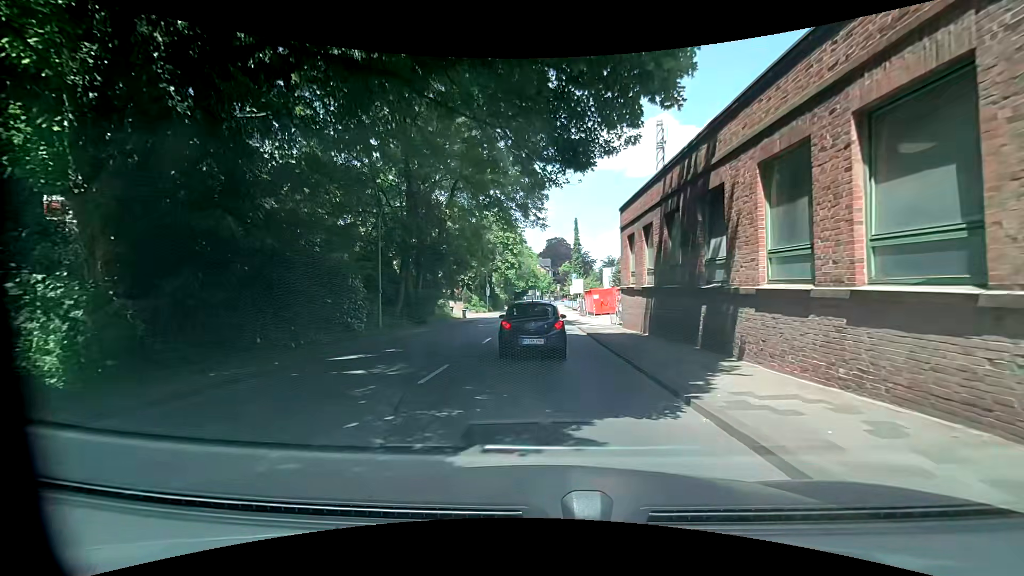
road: primary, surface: asphalt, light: Day
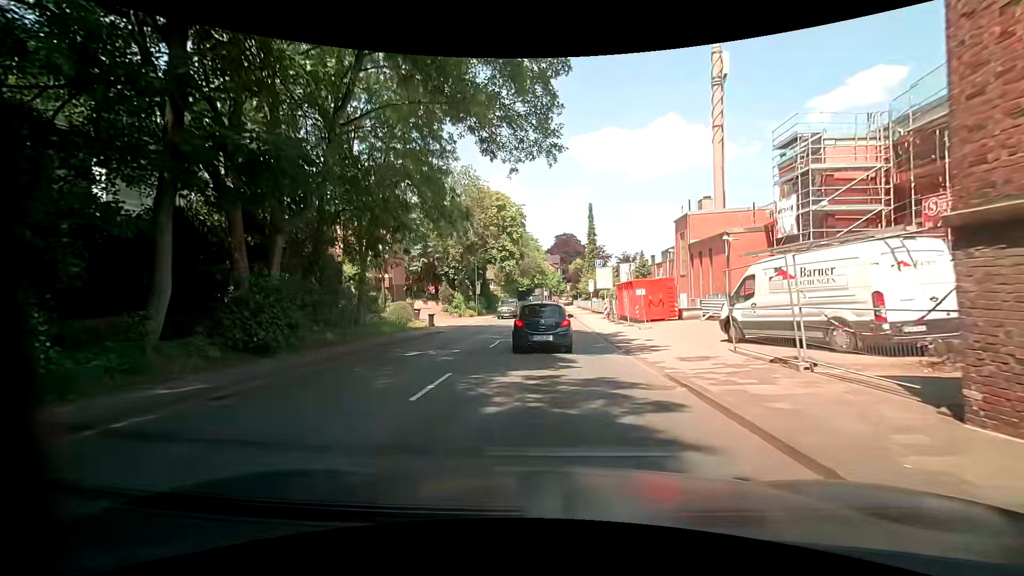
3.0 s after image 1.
(0.0, +19.3) m; -2°
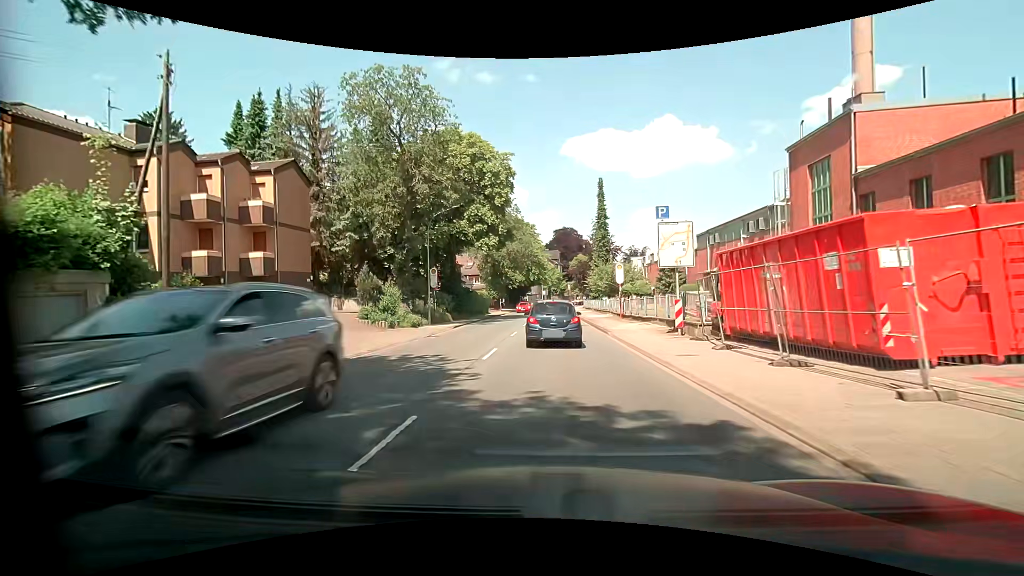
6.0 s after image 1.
(-0.3, +21.9) m; -1°
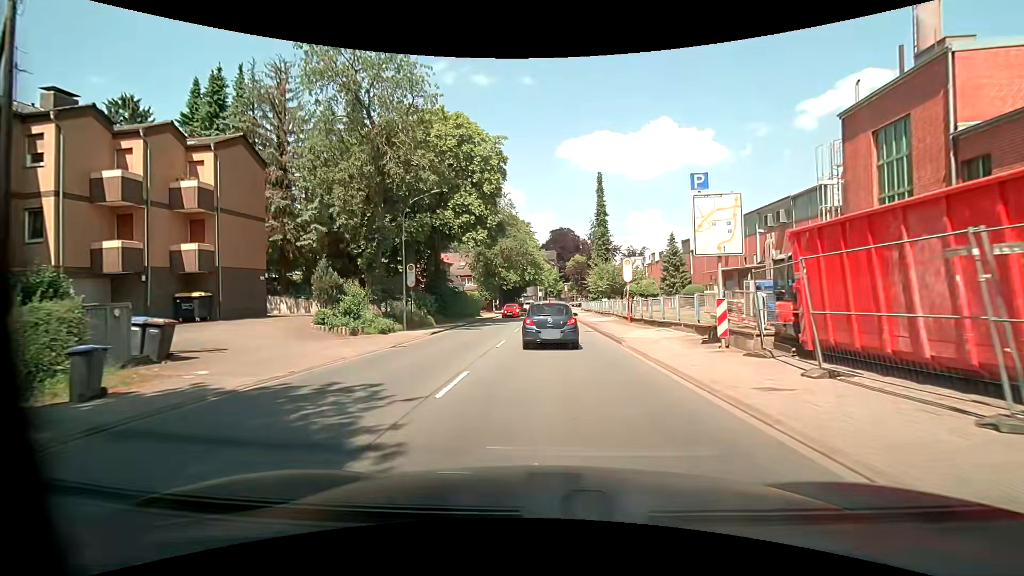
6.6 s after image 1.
(0.0, +4.9) m; +1°
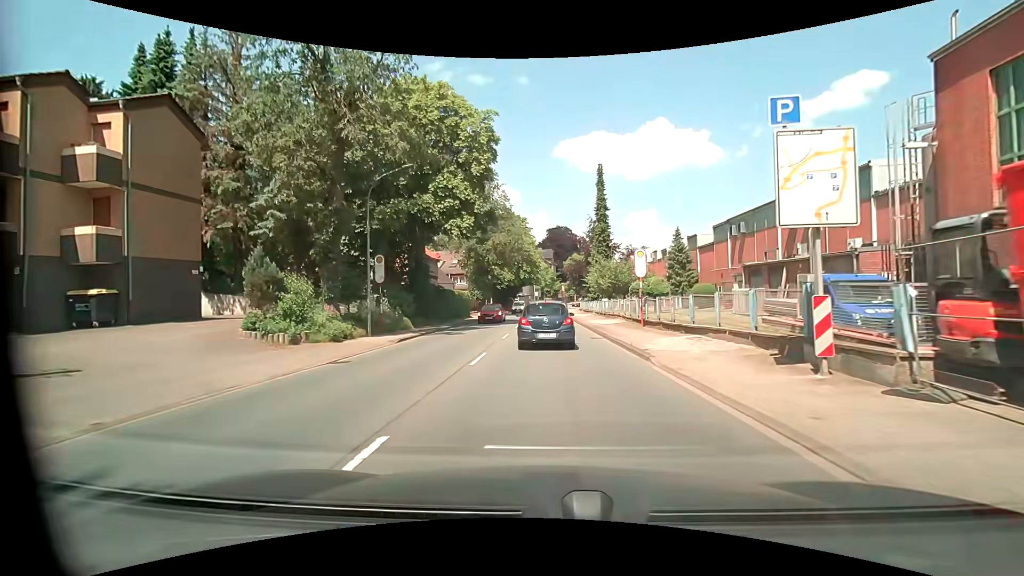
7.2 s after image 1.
(0.0, +5.0) m; +1°
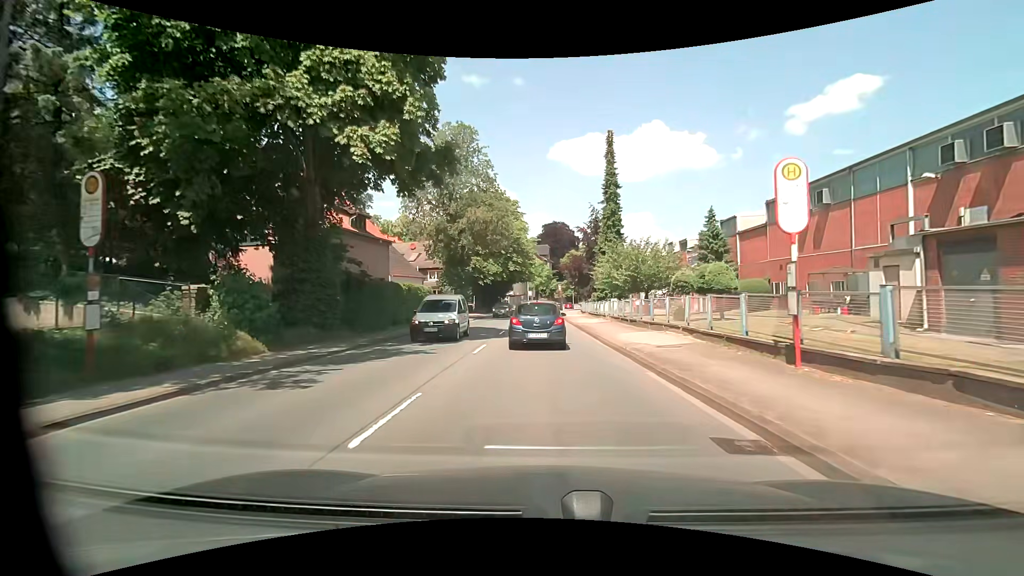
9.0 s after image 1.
(+0.1, +15.3) m; +1°
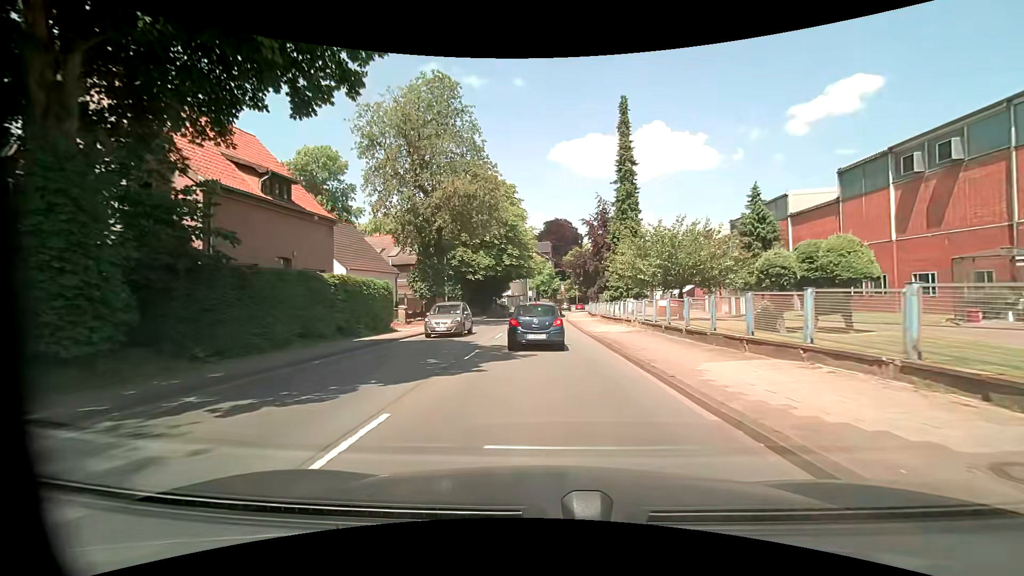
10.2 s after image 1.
(0.0, +10.4) m; -1°
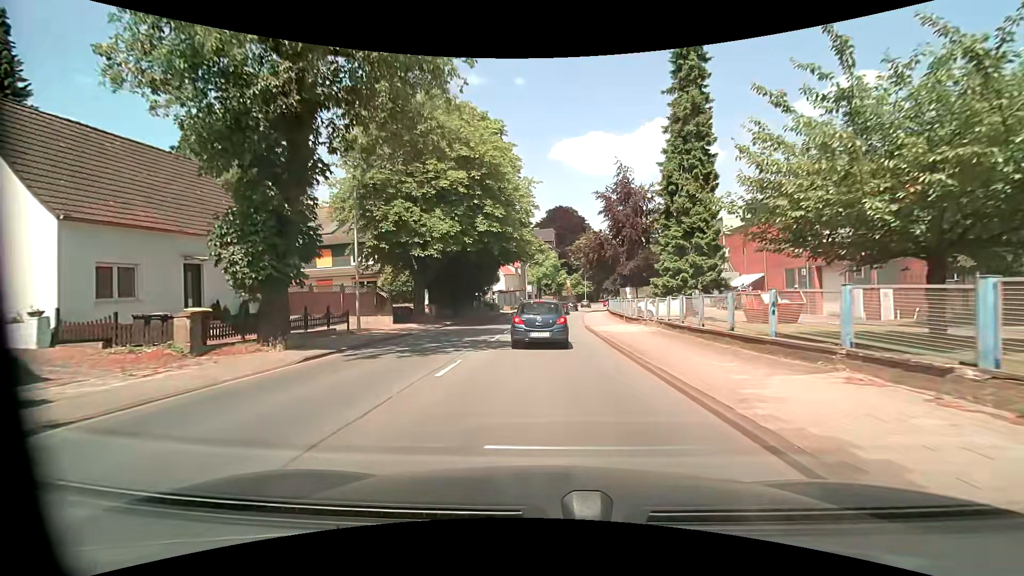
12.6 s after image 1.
(+0.1, +21.1) m; 0°
(0, +10) (0, +20) (0, +30) (0, +40) (+1, +50) (+2, +60) (+4, +70) (+5, +80) (+7, +90) (+9, +99) m
